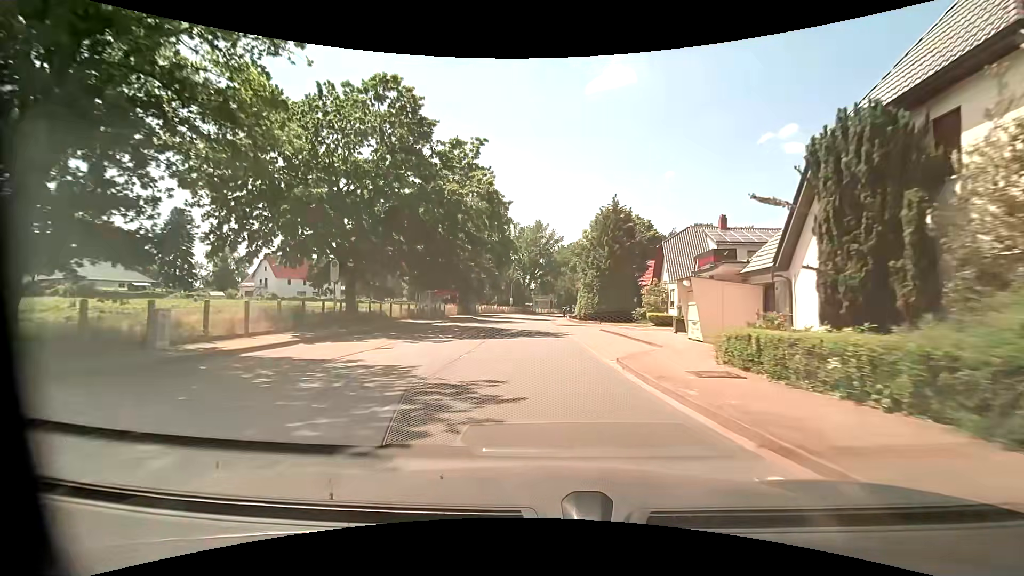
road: primary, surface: asphalt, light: Day
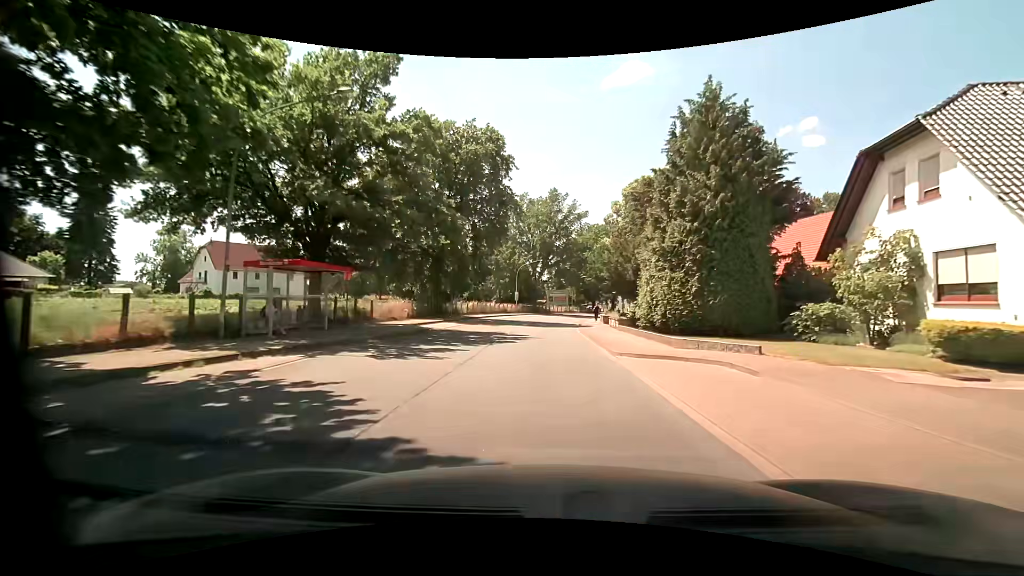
(-0.5, +27.5) m; -1°
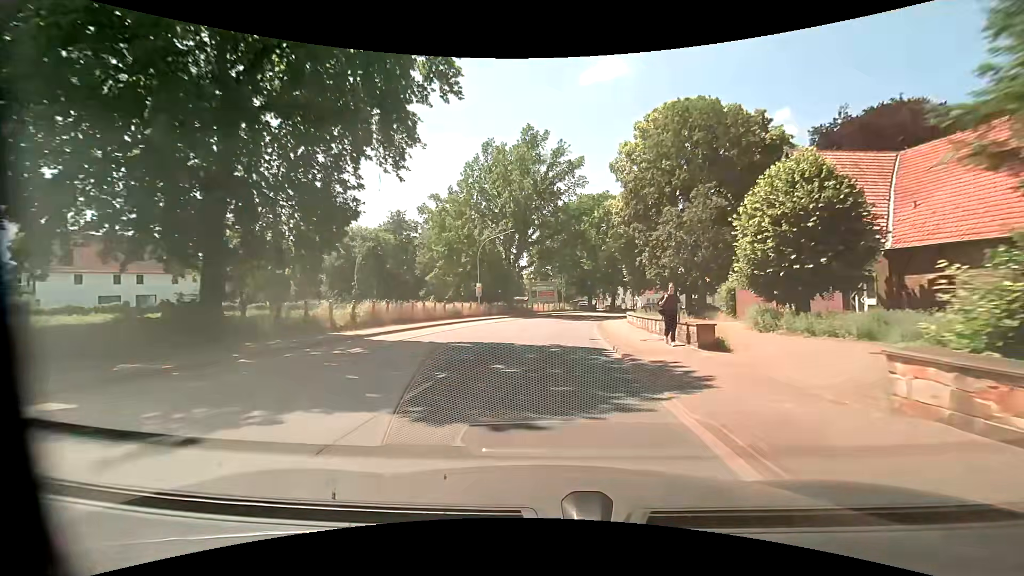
(+0.2, +28.0) m; +1°
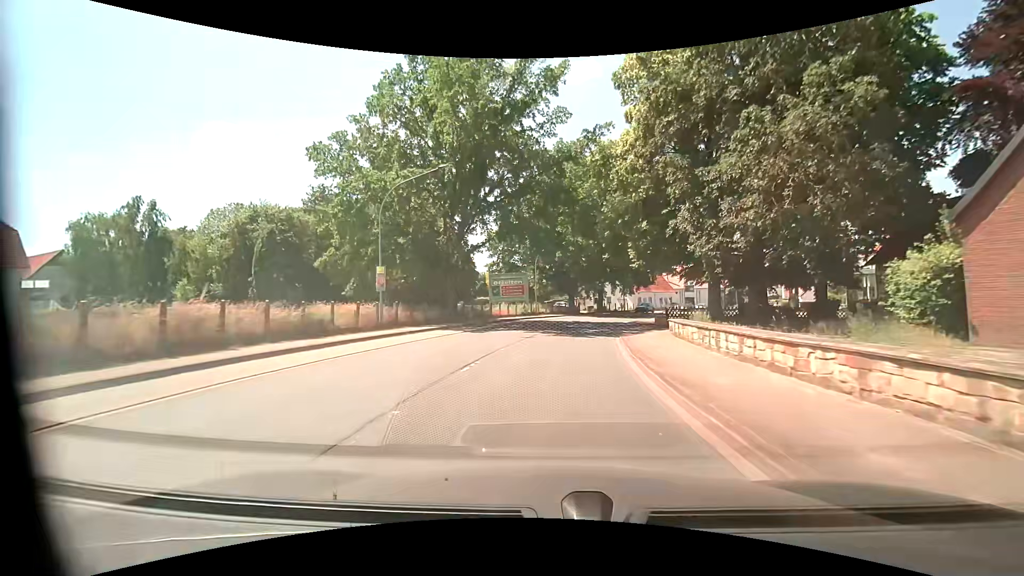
(+0.6, +21.6) m; +3°
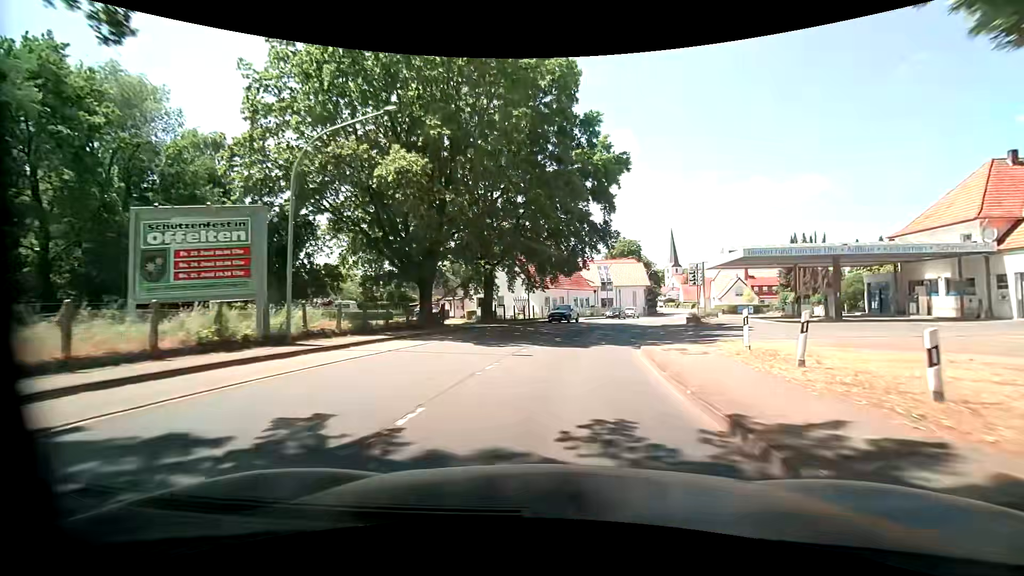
(+3.4, +36.0) m; +12°
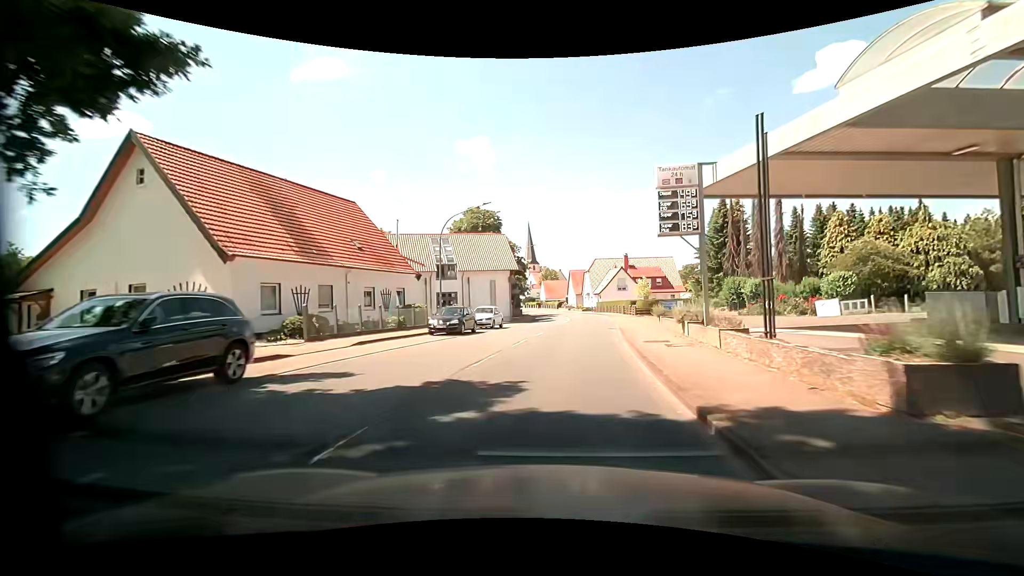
(+5.7, +35.4) m; +16°
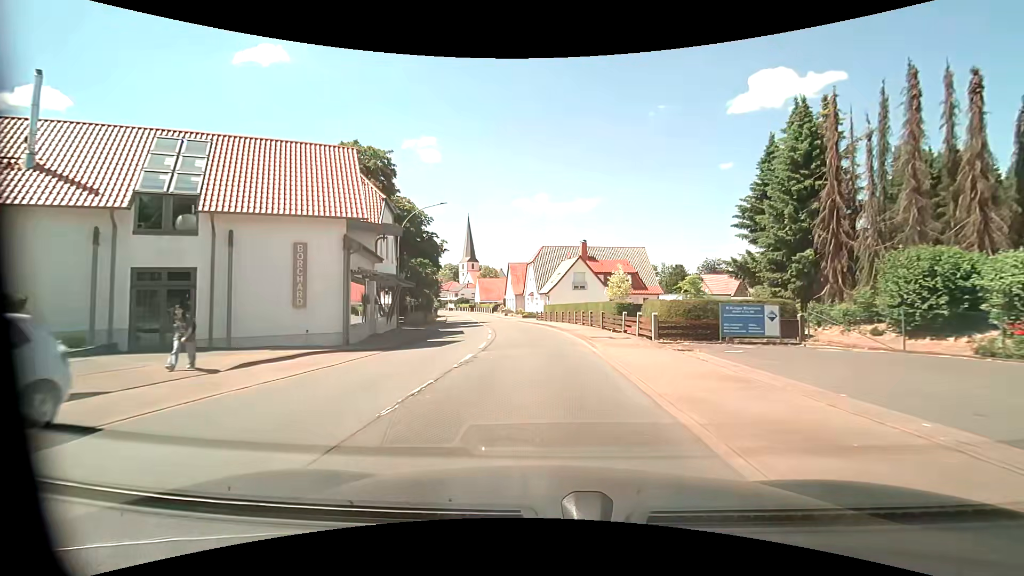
(+2.5, +28.5) m; +7°
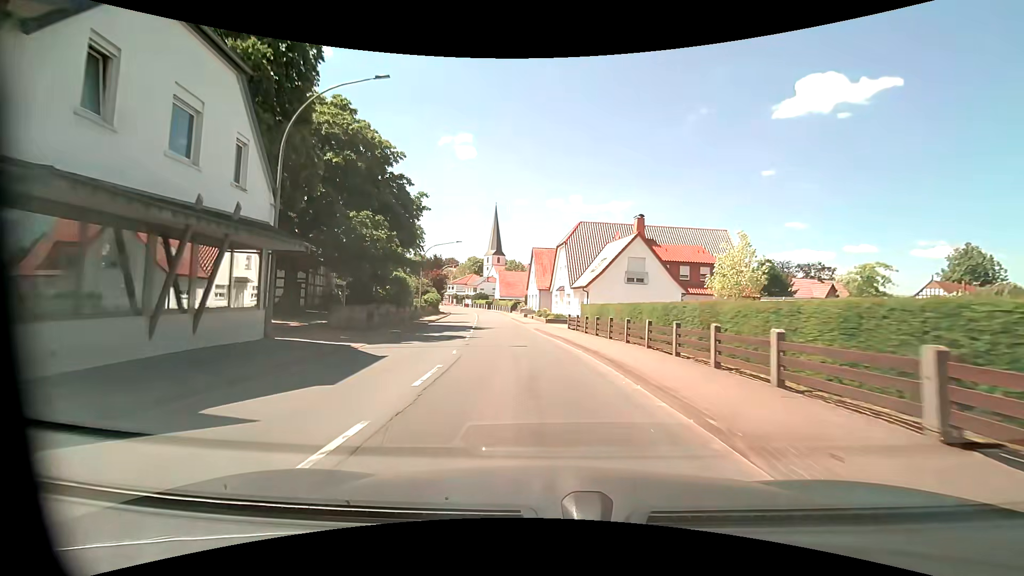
(-0.3, +21.5) m; -3°
(0, +10) (-1, +20) (-2, +30) (-3, +40) (-4, +50) (-6, +60) (-7, +70) (-8, +79) (-10, +89) (-13, +99) m
